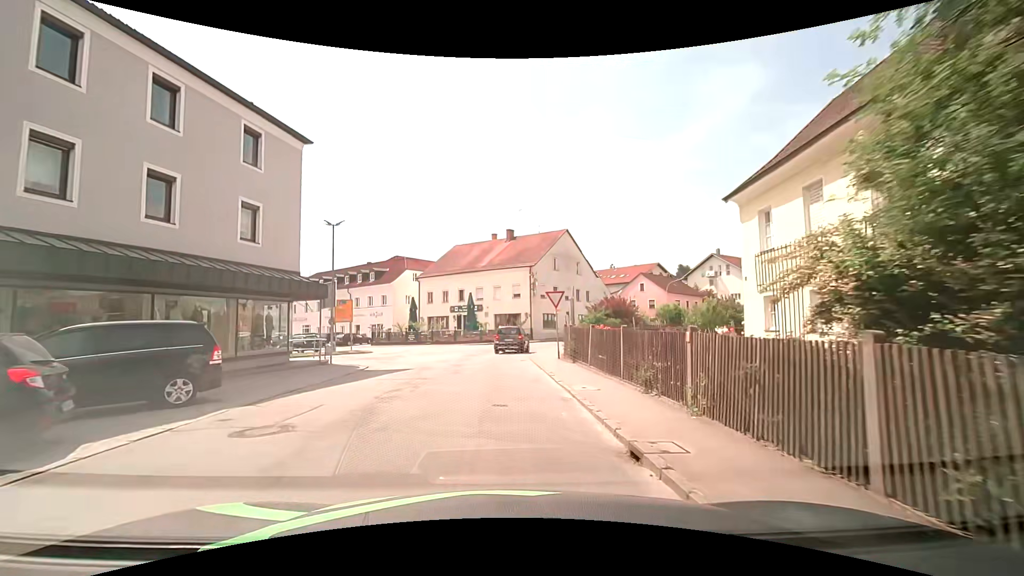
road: tertiary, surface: asphalt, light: Day
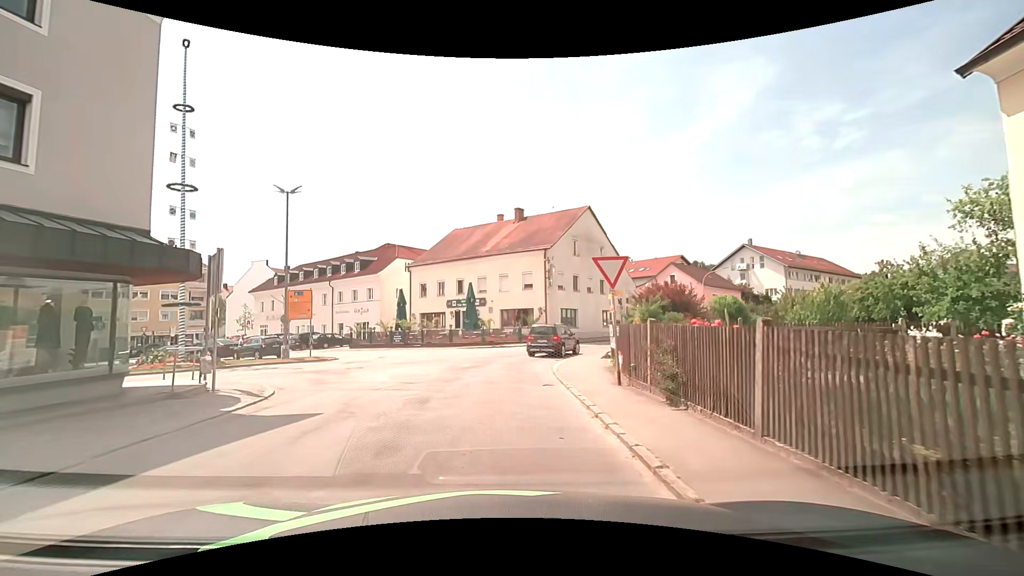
(-0.2, +9.7) m; -1°
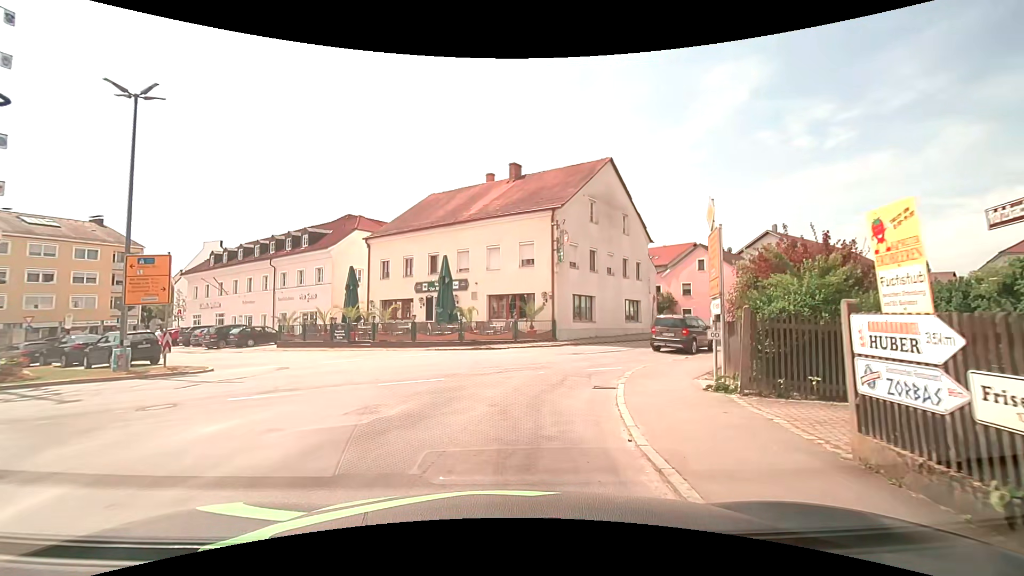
(-0.1, +11.7) m; 0°
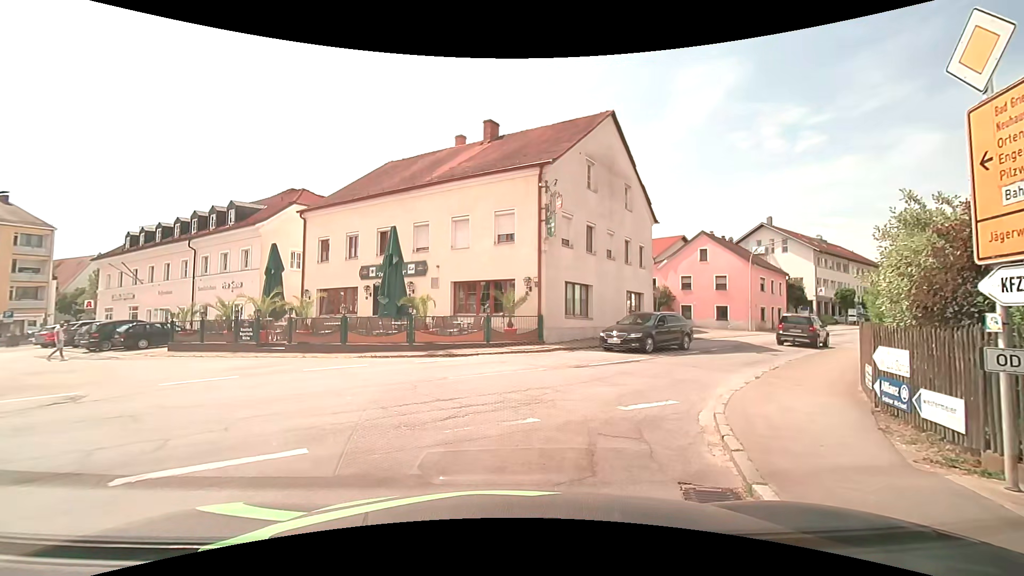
(+0.2, +6.8) m; +3°
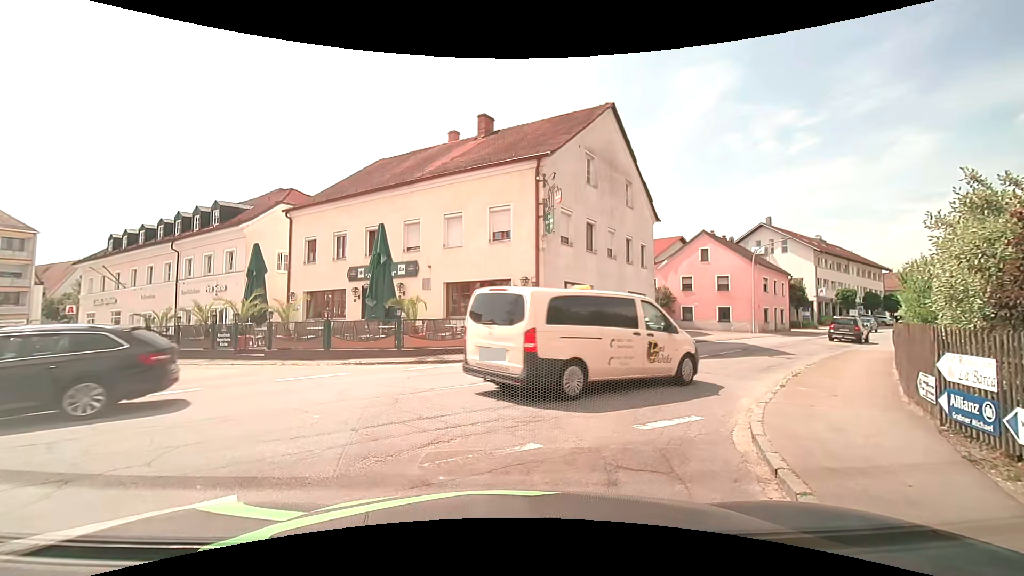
(0.0, +1.2) m; 0°
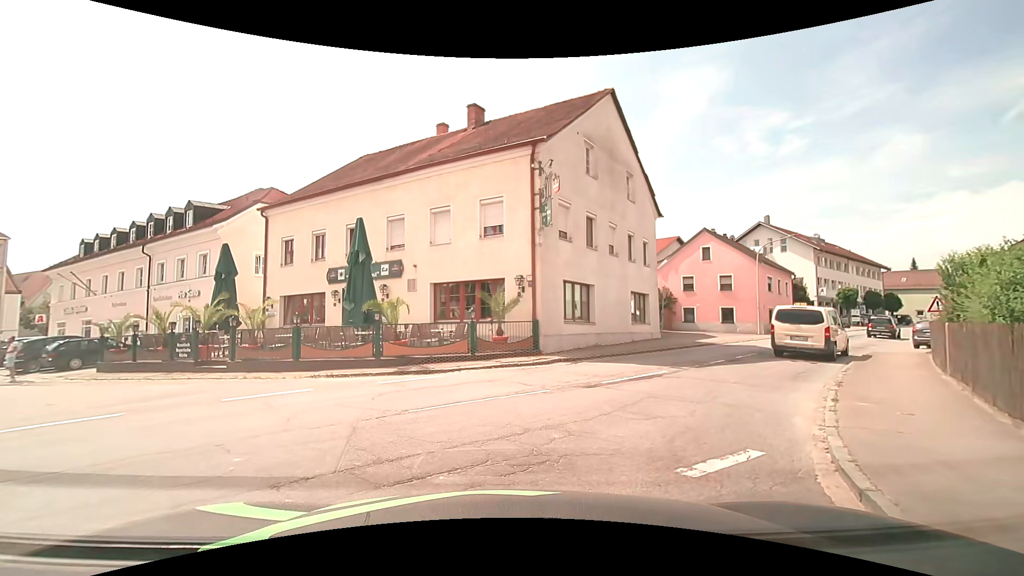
(0.0, +2.0) m; -1°
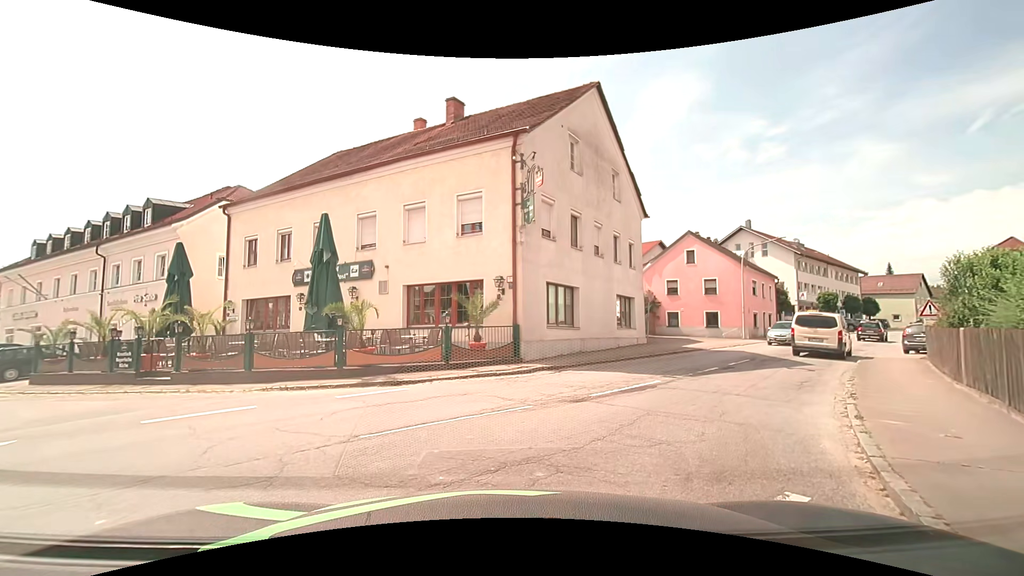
(+0.1, +1.3) m; +3°
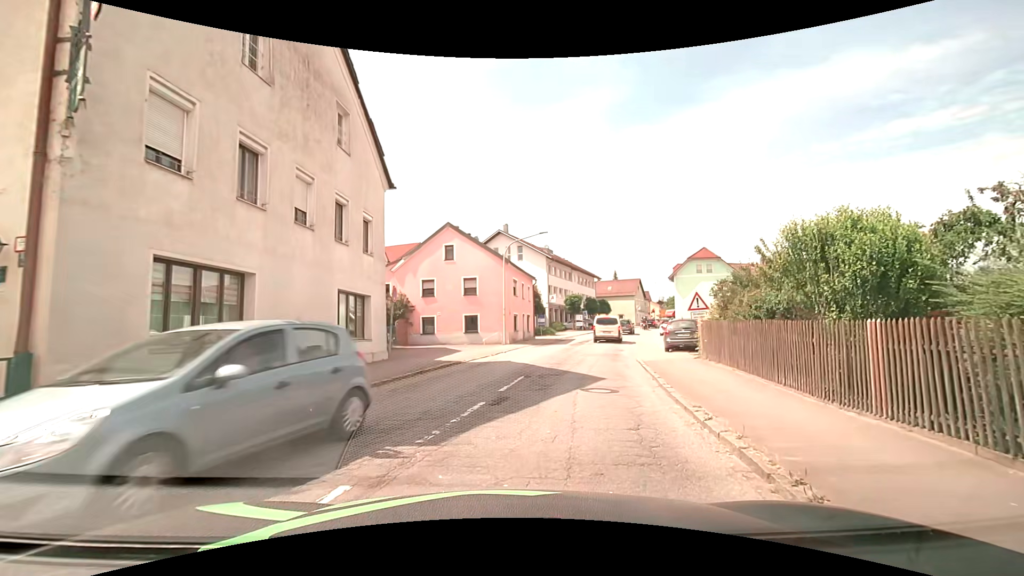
(+1.9, +7.5) m; +26°
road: secondary
(+1, +10) (+3, +20) (+6, +29) (+8, +39) (+11, +49) (+15, +58) (+19, +67) (+23, +76) (+27, +85) (+32, +94) m
